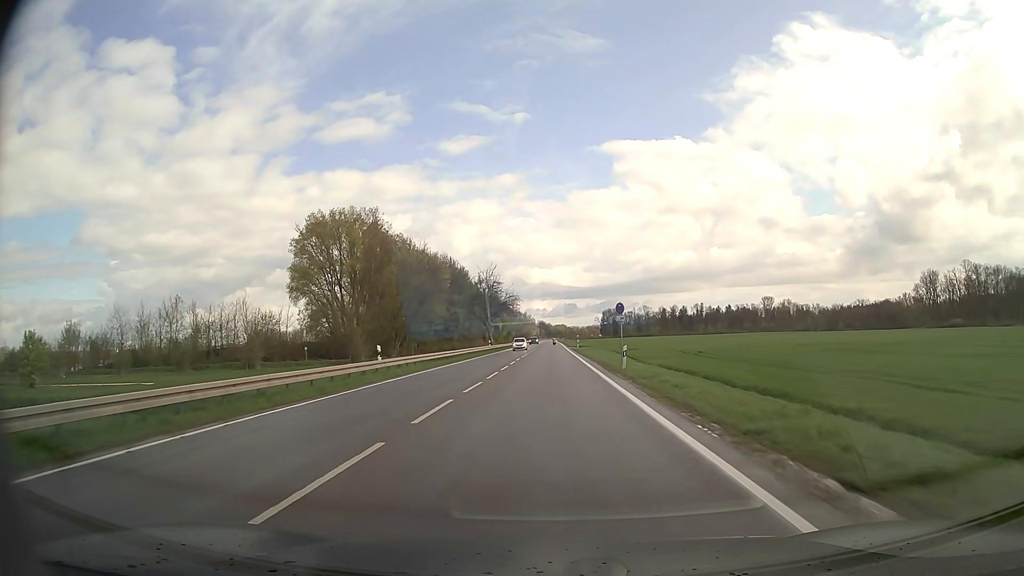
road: secondary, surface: asphalt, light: Day
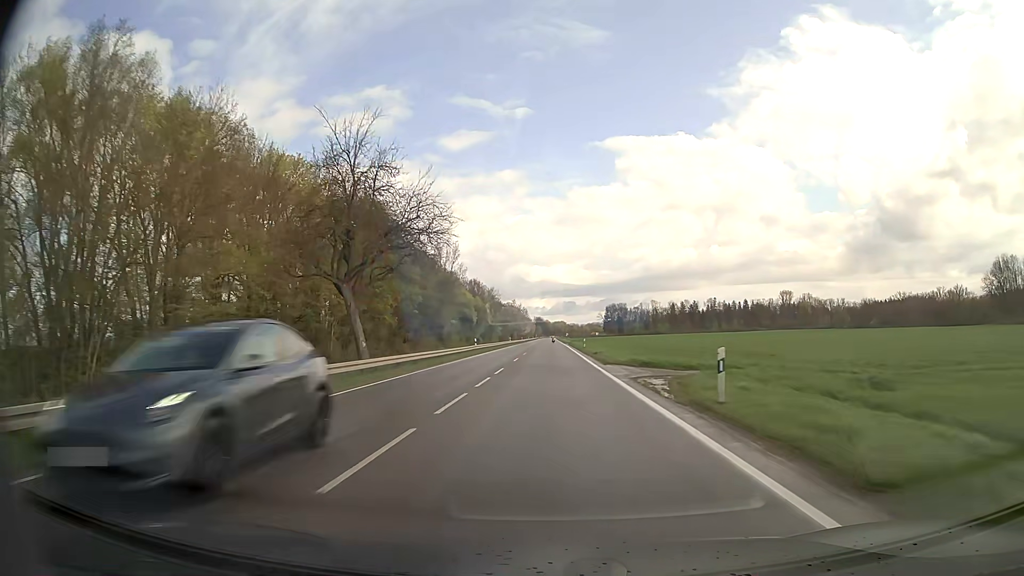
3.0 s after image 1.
(0.0, +66.1) m; 0°
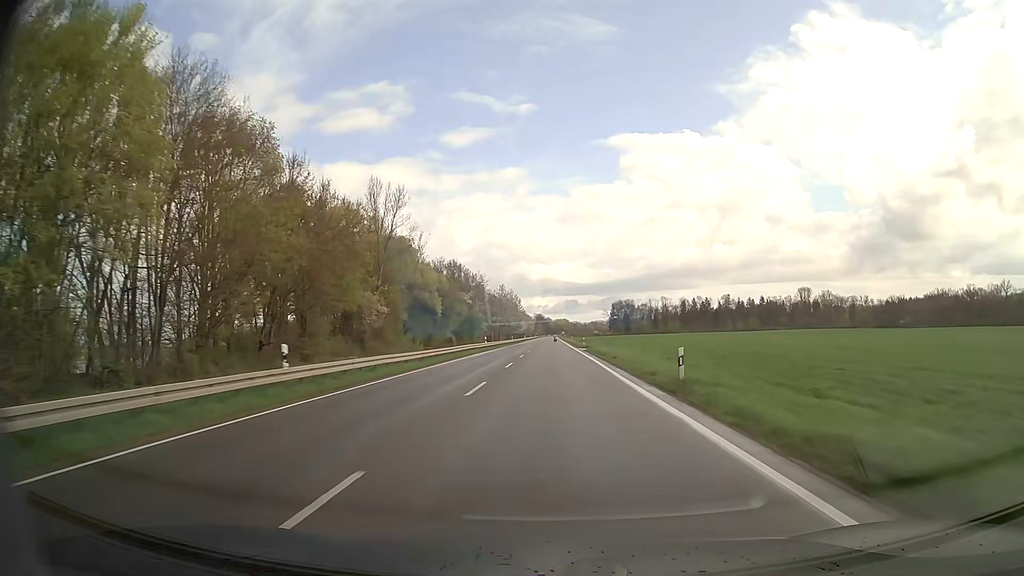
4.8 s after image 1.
(0.0, +45.8) m; 0°
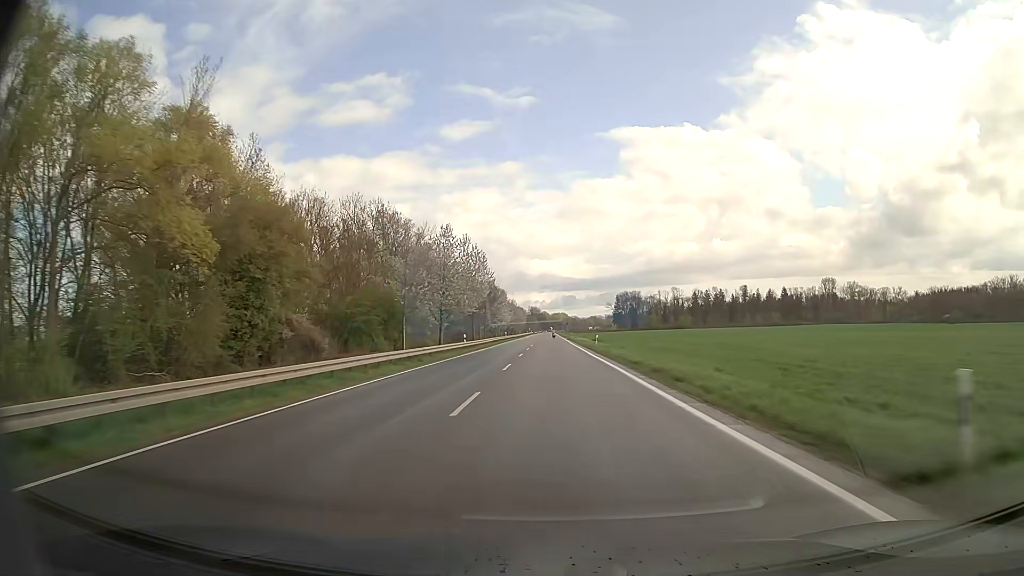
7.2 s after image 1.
(-0.2, +64.4) m; 0°
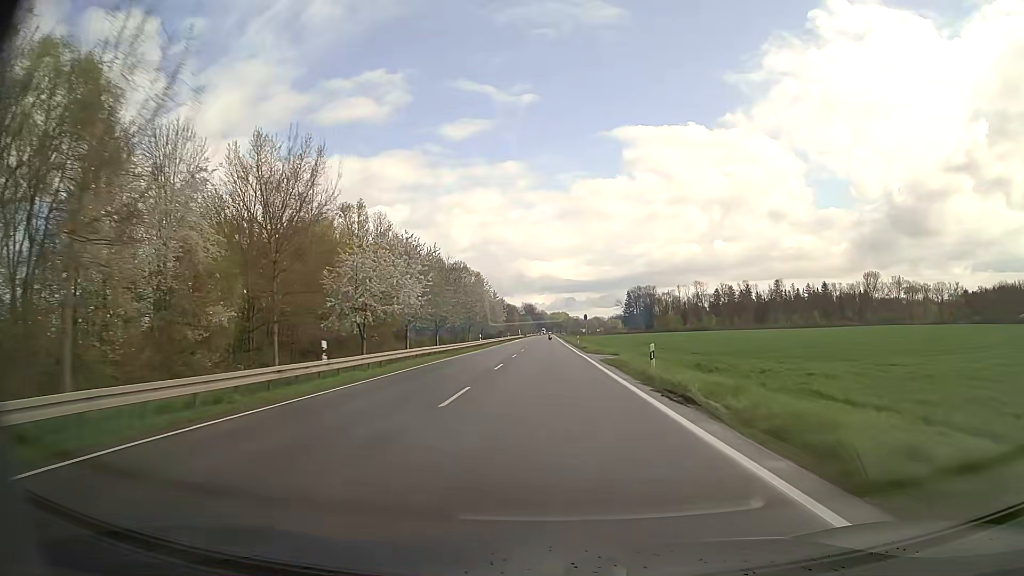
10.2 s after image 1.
(+0.3, +82.8) m; 0°
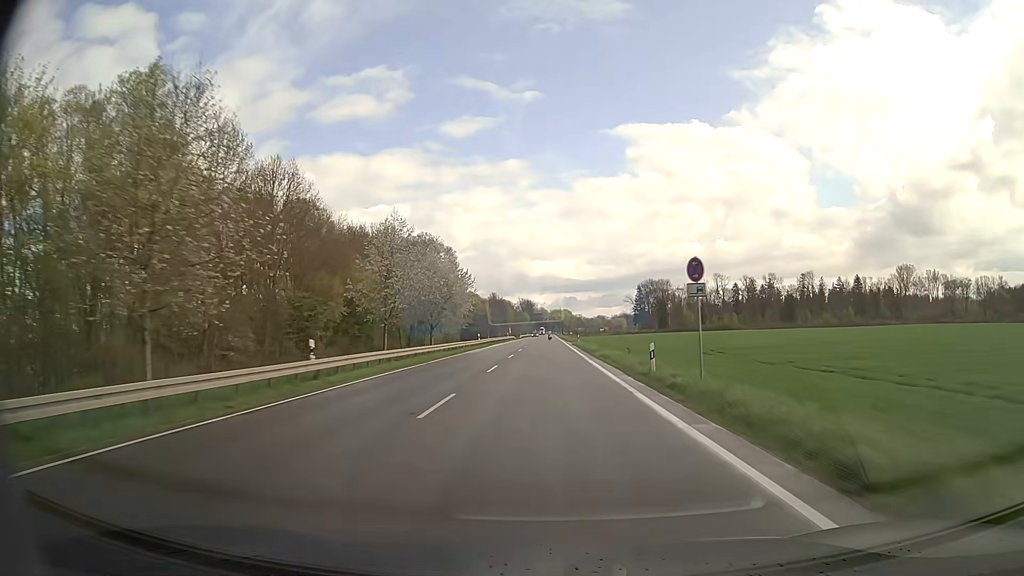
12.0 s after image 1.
(-0.1, +50.1) m; 0°
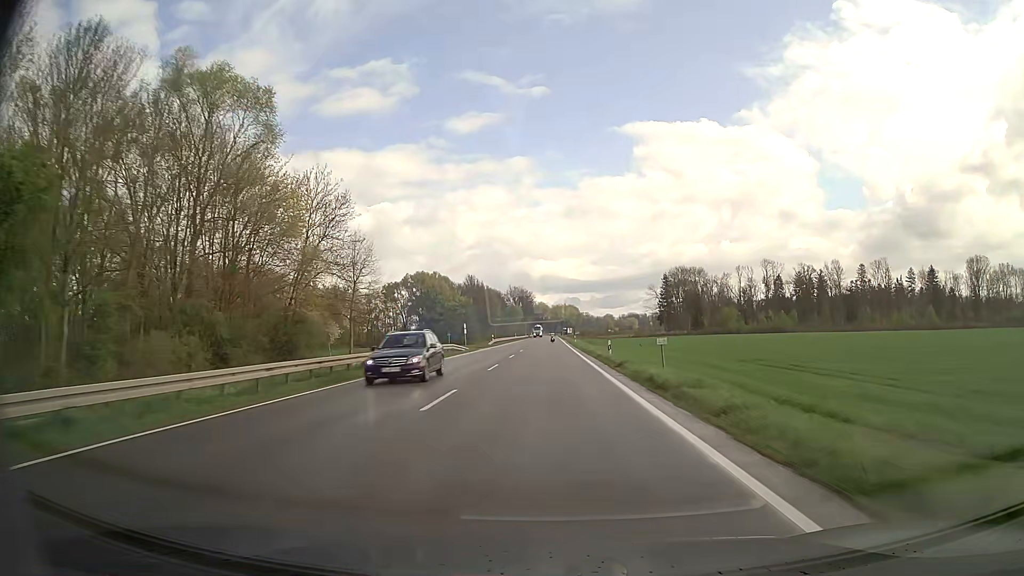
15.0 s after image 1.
(0.0, +83.4) m; 0°
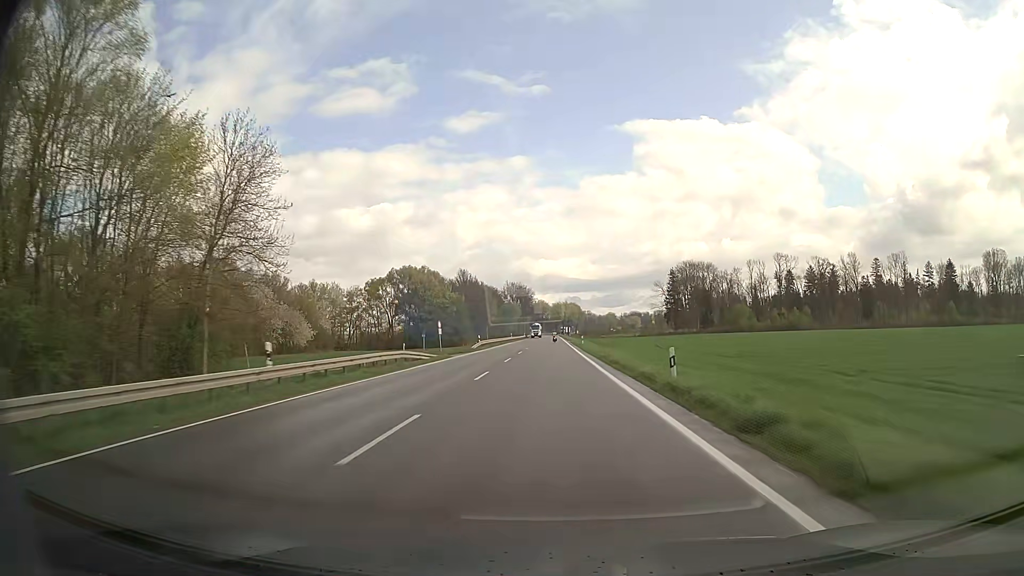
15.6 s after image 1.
(0.0, +16.7) m; 0°
(0, +10) (0, +20) (0, +30) (0, +40) (0, +50) (0, +60) (0, +70) (0, +80) (0, +90) (0, +100) m
